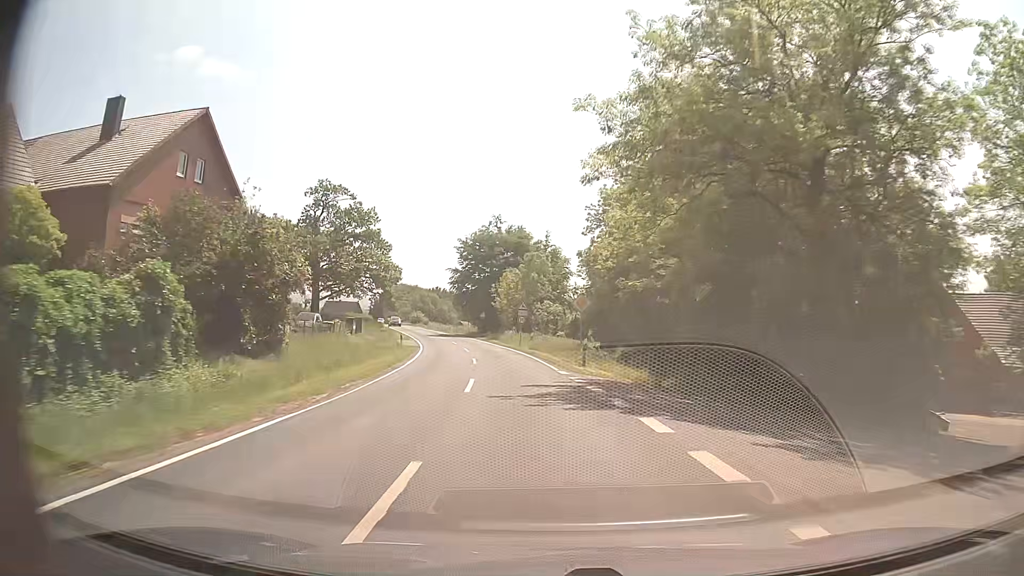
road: tertiary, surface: asphalt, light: Day
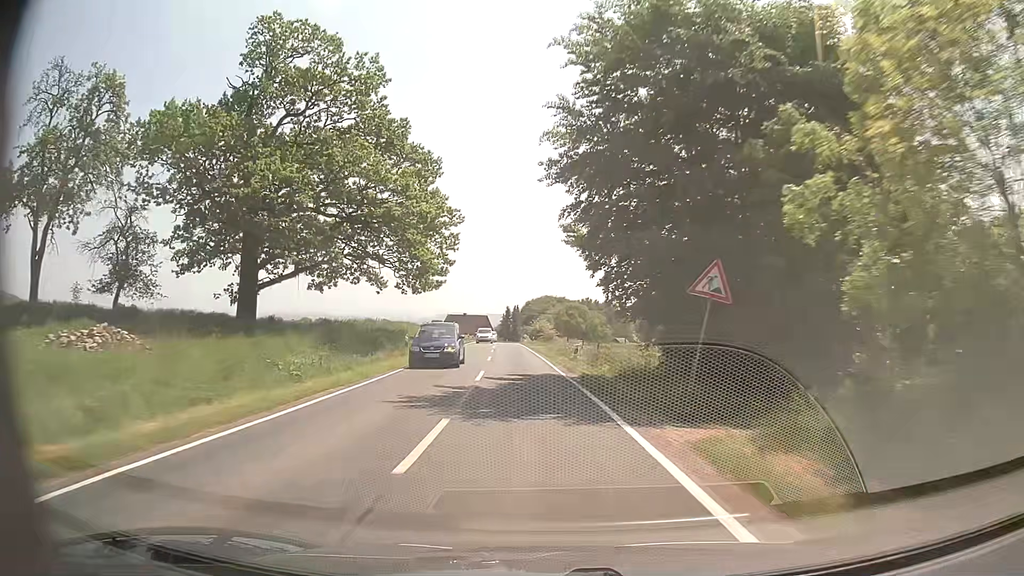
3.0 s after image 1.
(-6.5, +56.1) m; -13°
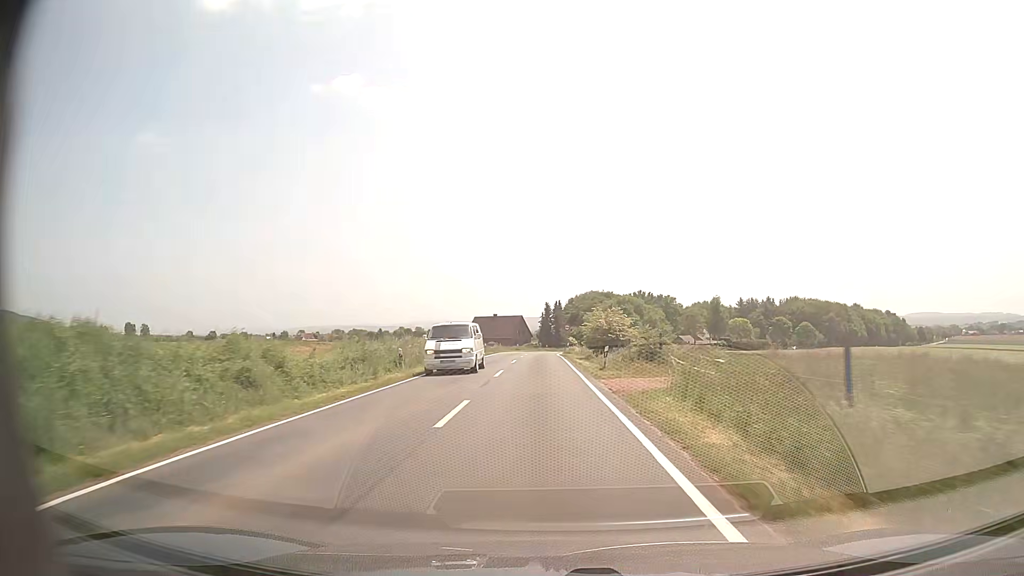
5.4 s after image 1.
(-2.1, +44.4) m; -4°
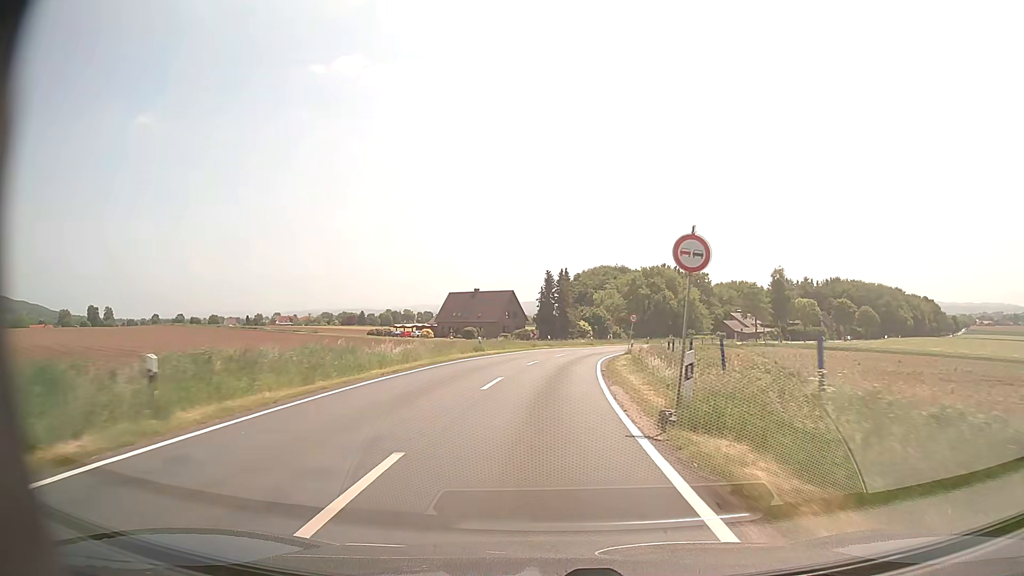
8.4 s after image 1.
(-0.3, +54.0) m; 0°
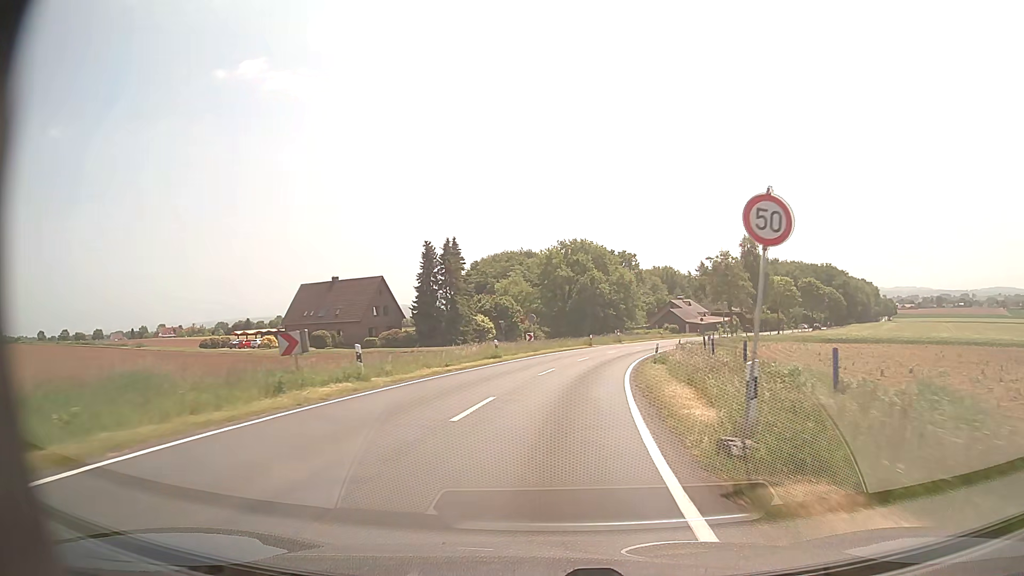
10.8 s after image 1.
(+2.1, +40.0) m; +8°
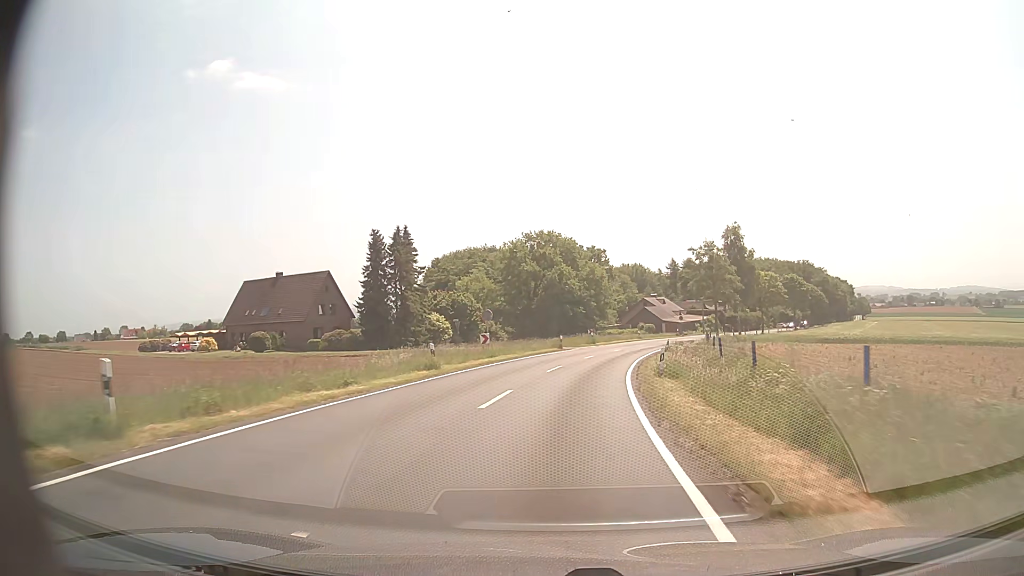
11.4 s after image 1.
(+0.3, +9.7) m; +3°
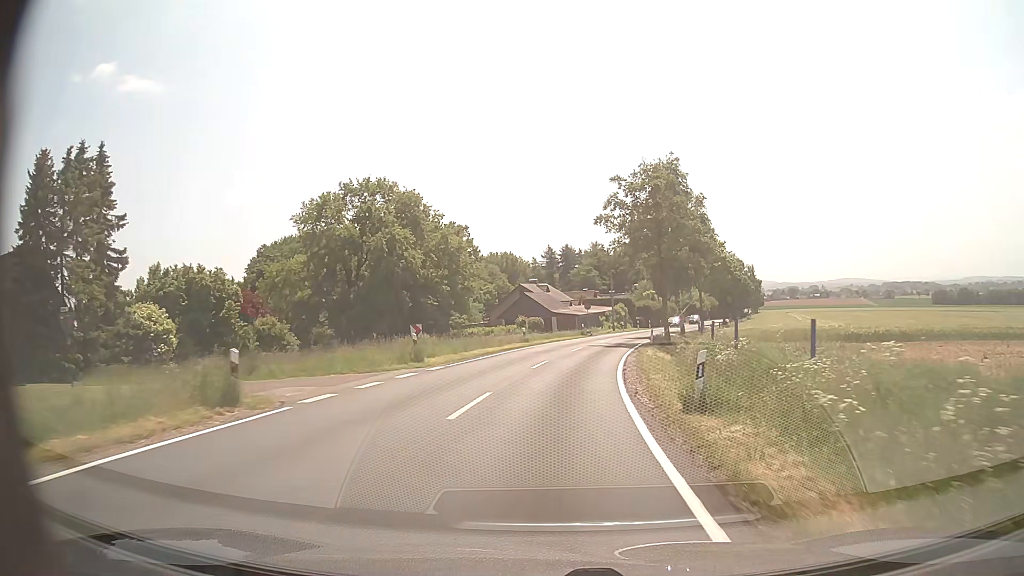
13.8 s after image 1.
(+3.8, +37.3) m; +11°
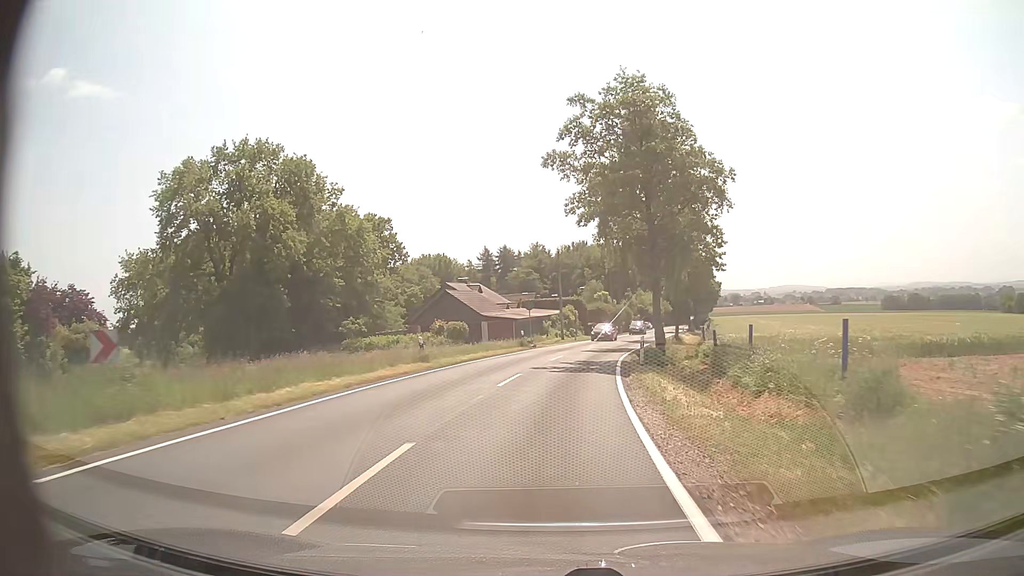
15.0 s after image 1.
(+0.7, +17.5) m; +5°
